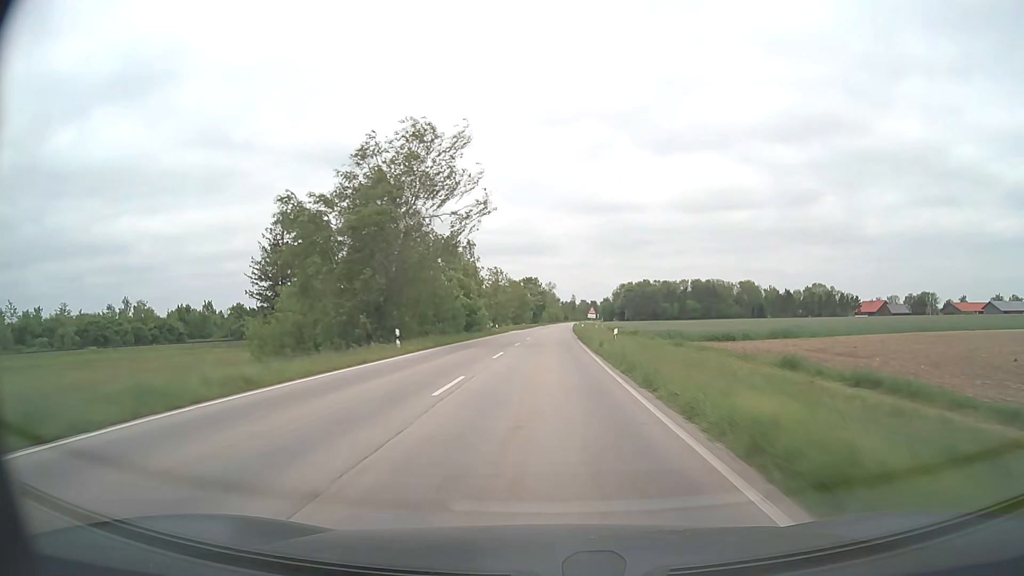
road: secondary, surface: asphalt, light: Day
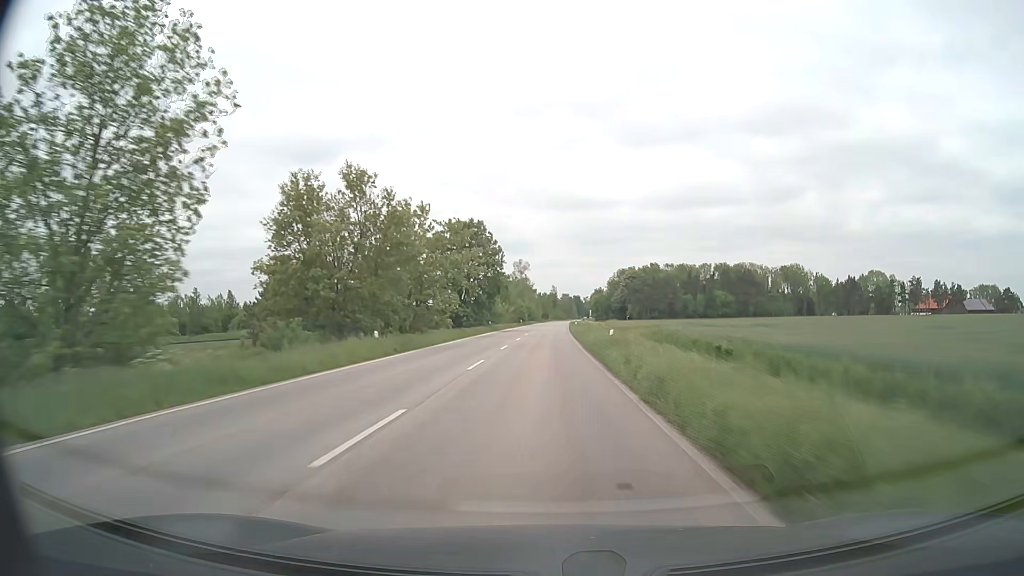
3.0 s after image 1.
(+2.0, +90.0) m; +2°
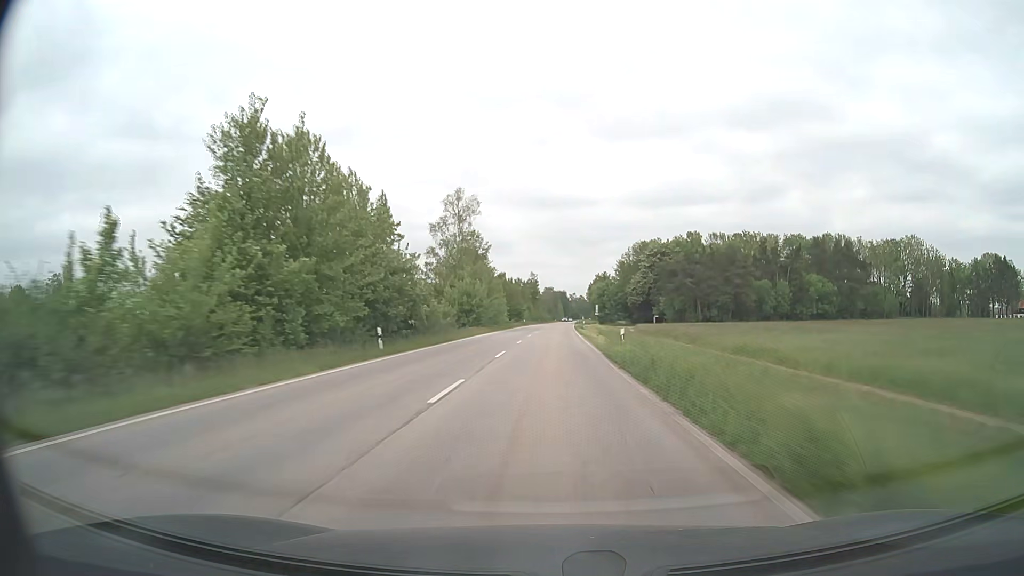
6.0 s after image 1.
(+1.2, +91.3) m; +2°
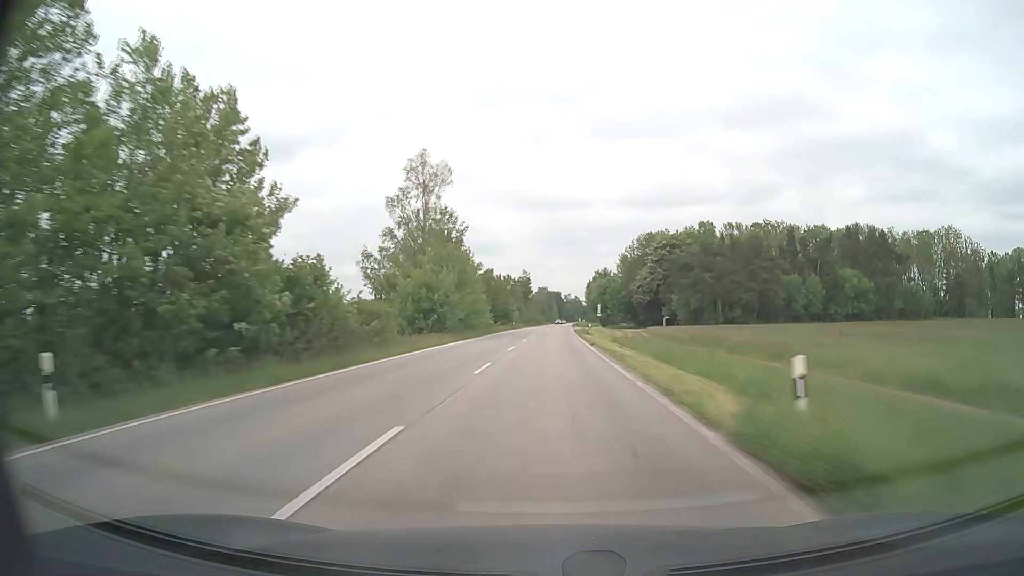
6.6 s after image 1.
(+0.1, +18.3) m; +1°
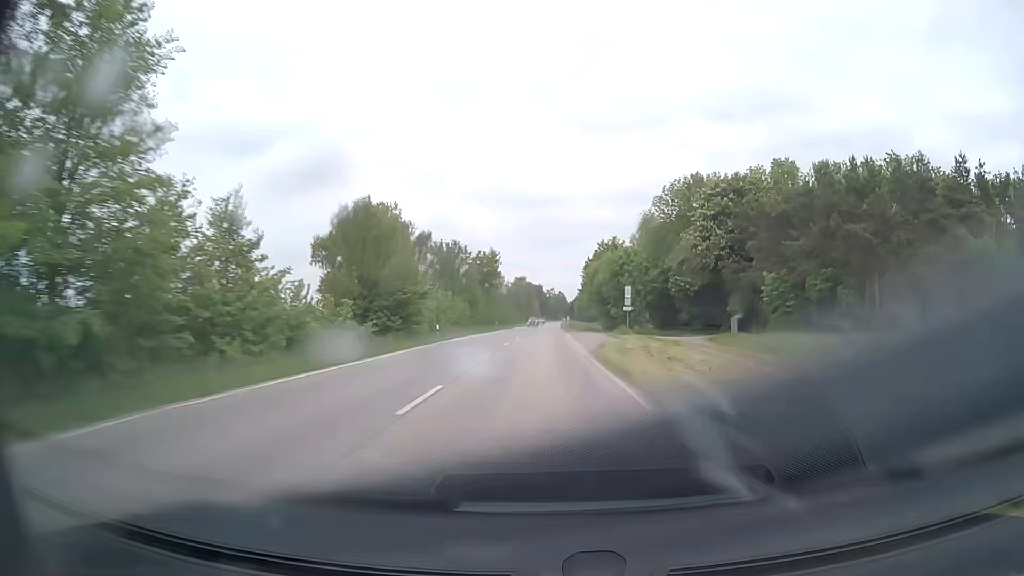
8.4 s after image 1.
(+0.8, +55.0) m; +2°
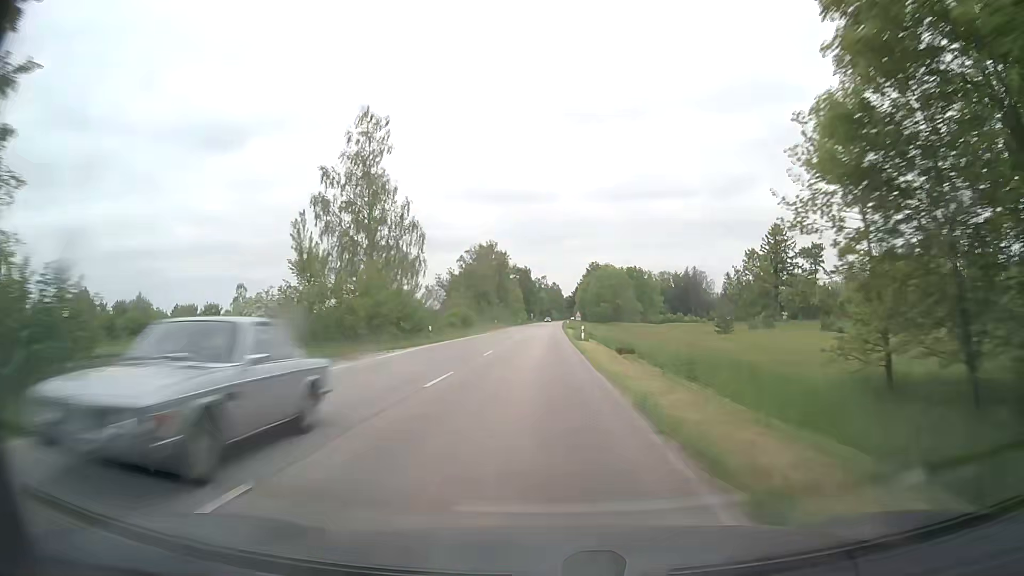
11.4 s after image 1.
(+0.6, +92.0) m; +1°
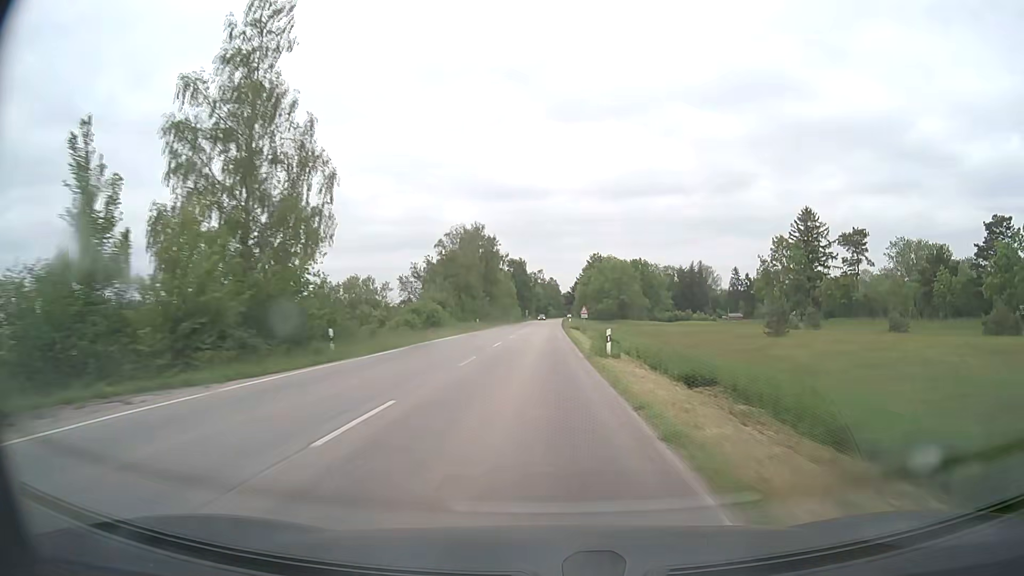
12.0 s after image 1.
(0.0, +18.4) m; 0°
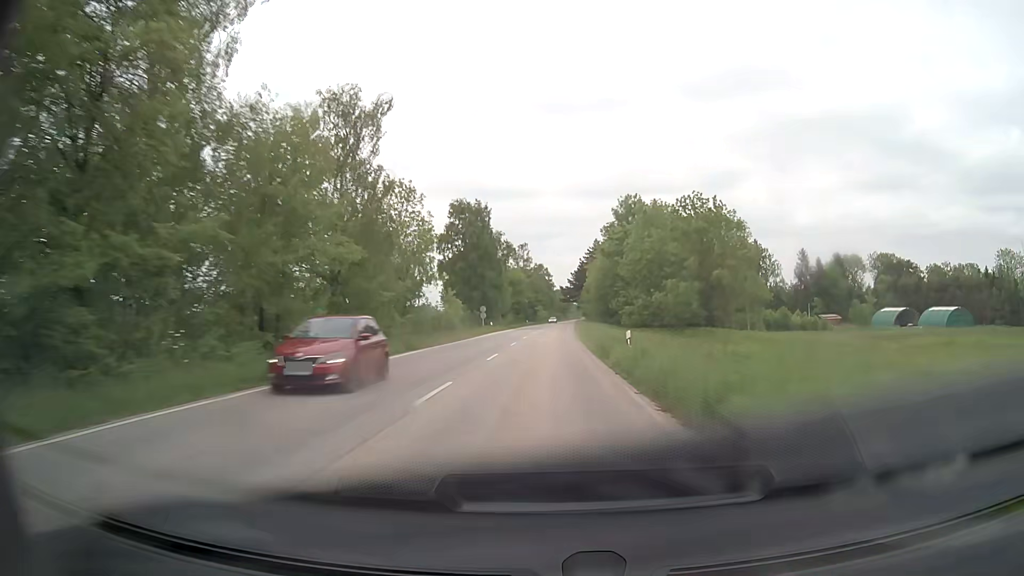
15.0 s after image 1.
(+0.2, +92.0) m; +1°
(0, +10) (0, +20) (0, +30) (0, +40) (0, +50) (+1, +60) (+1, +70) (+1, +80) (+2, +90) (+2, +100) m
